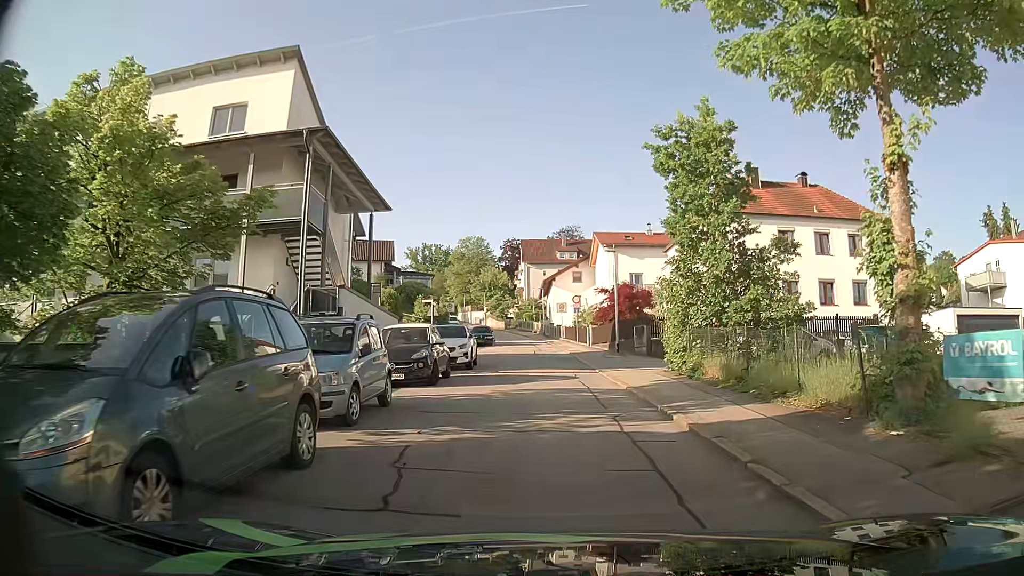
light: Day
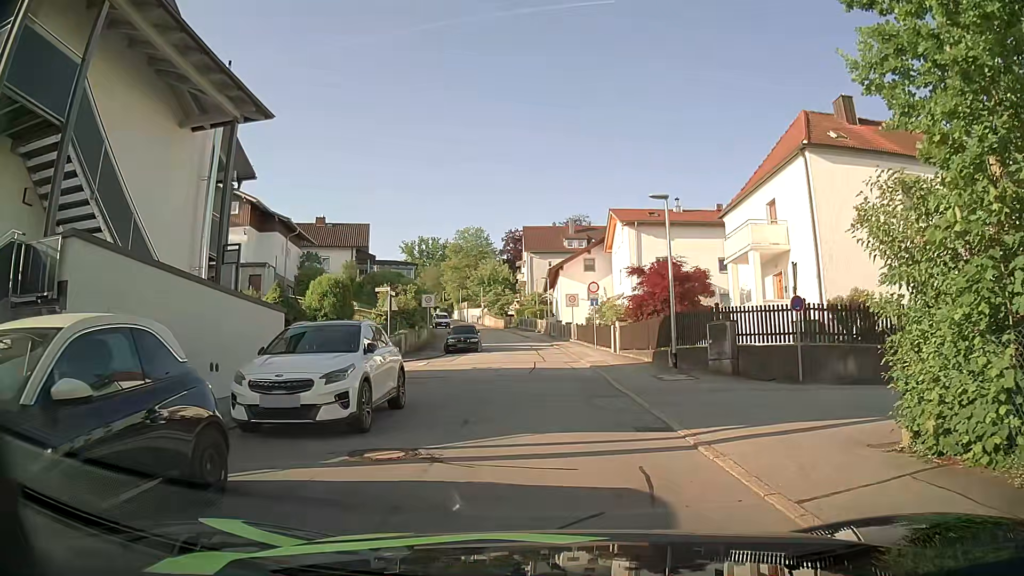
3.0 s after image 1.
(+0.1, +13.1) m; 0°
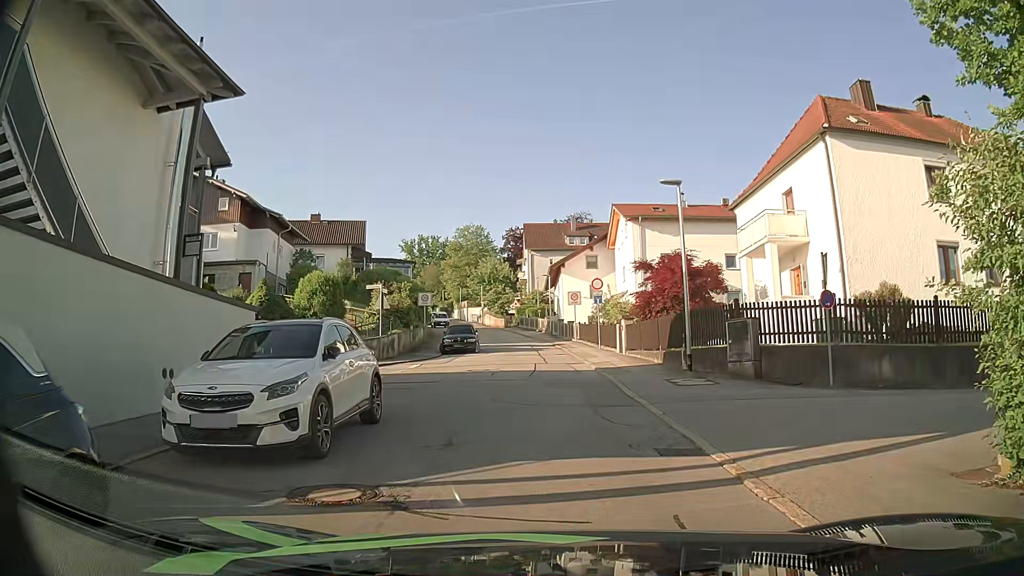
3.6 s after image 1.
(0.0, +1.8) m; -1°
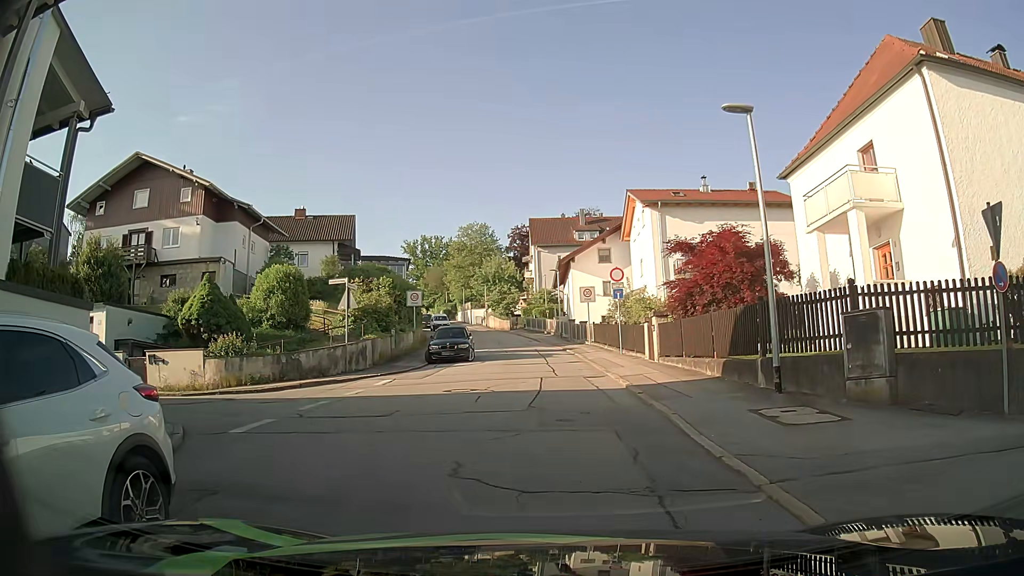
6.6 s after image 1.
(0.0, +6.1) m; -3°
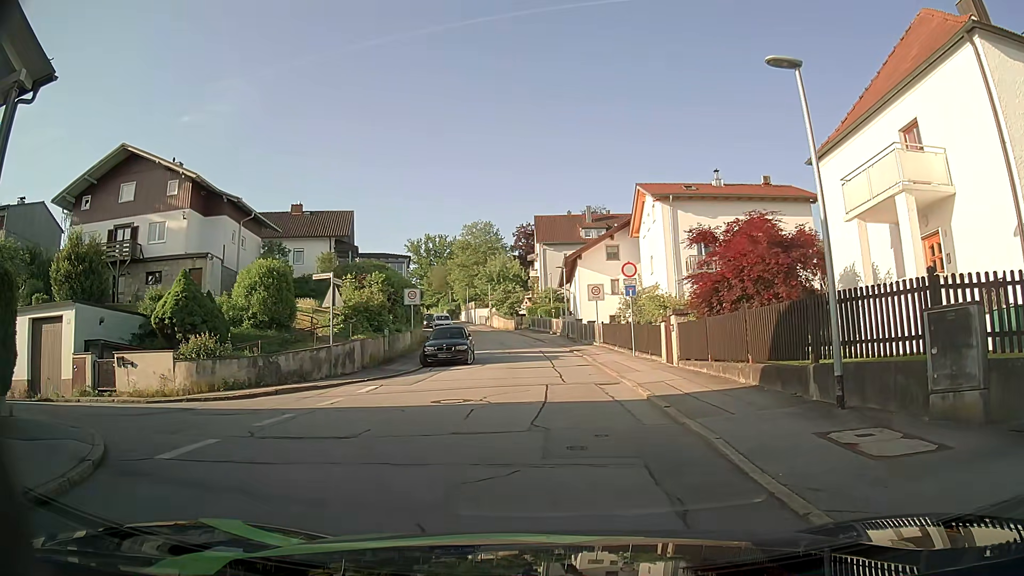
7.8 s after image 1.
(+0.1, +2.3) m; +1°
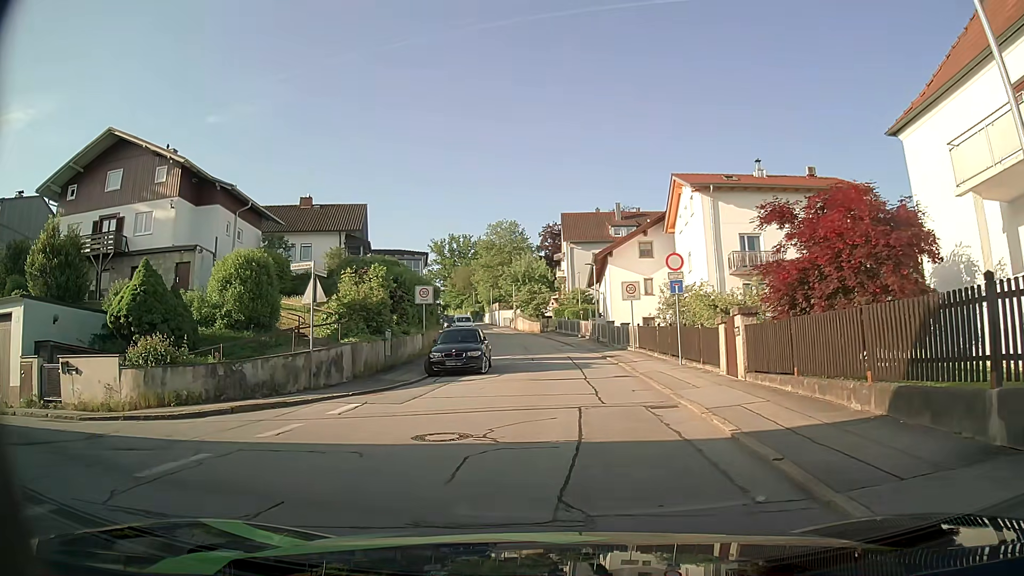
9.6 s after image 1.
(0.0, +4.1) m; -1°
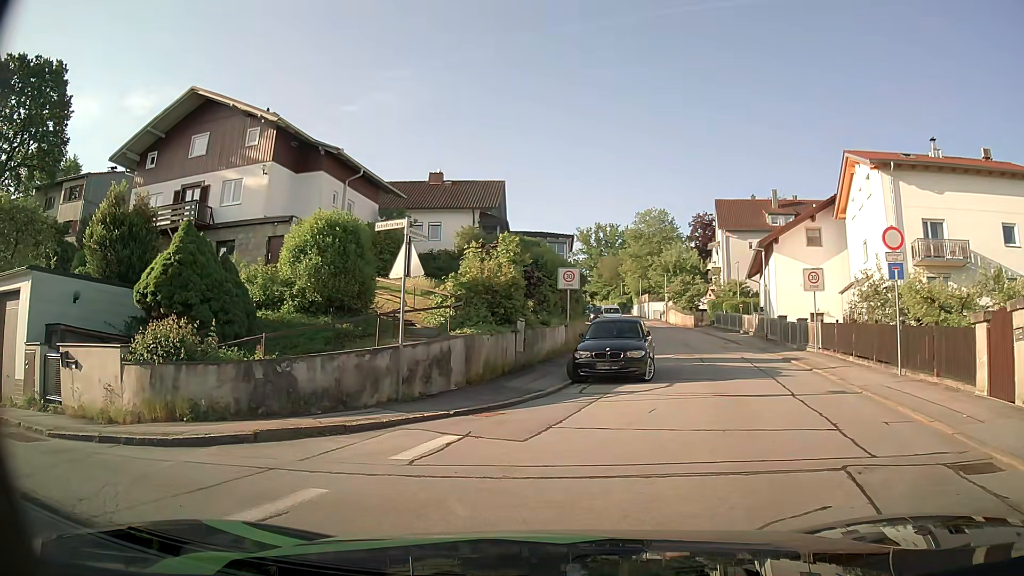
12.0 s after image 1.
(-0.6, +5.3) m; -14°
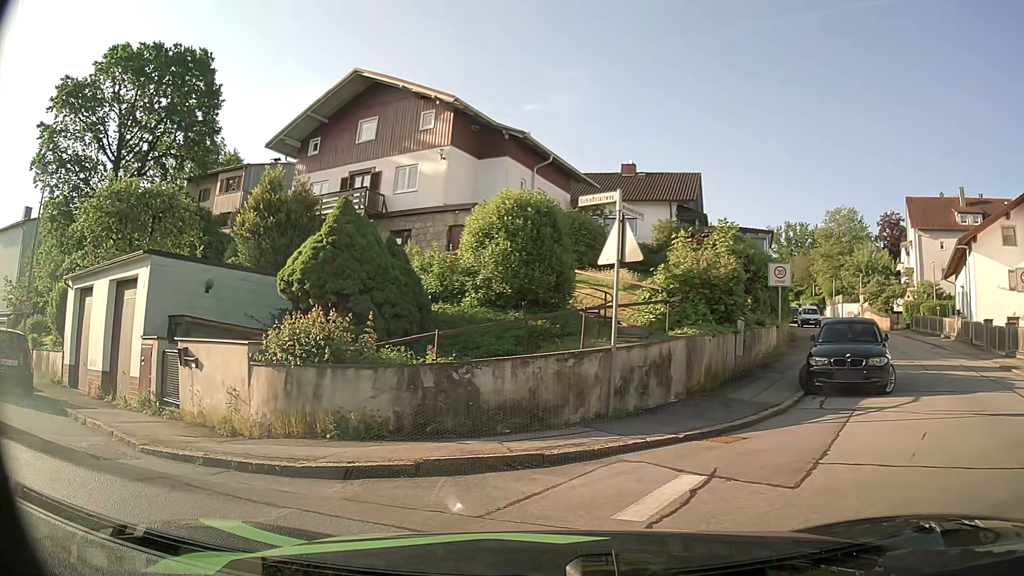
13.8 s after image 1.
(-0.1, +2.4) m; -16°
